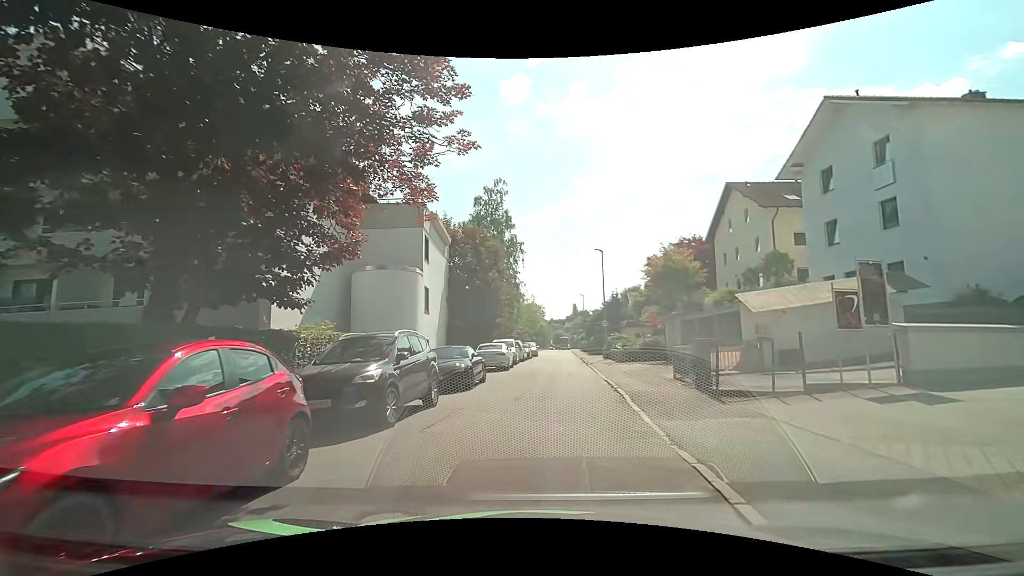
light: Day
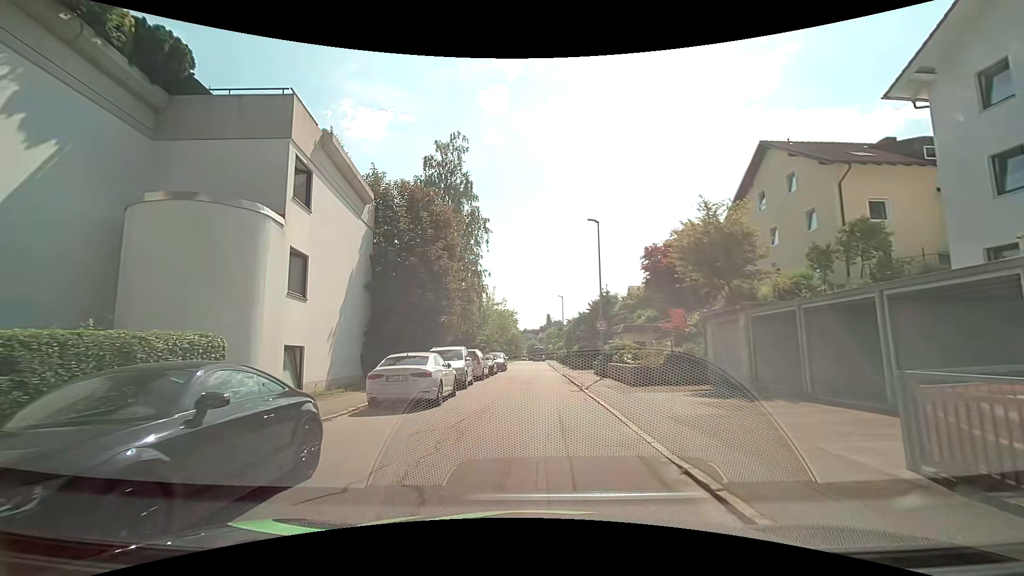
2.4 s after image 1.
(+0.3, +12.0) m; +2°
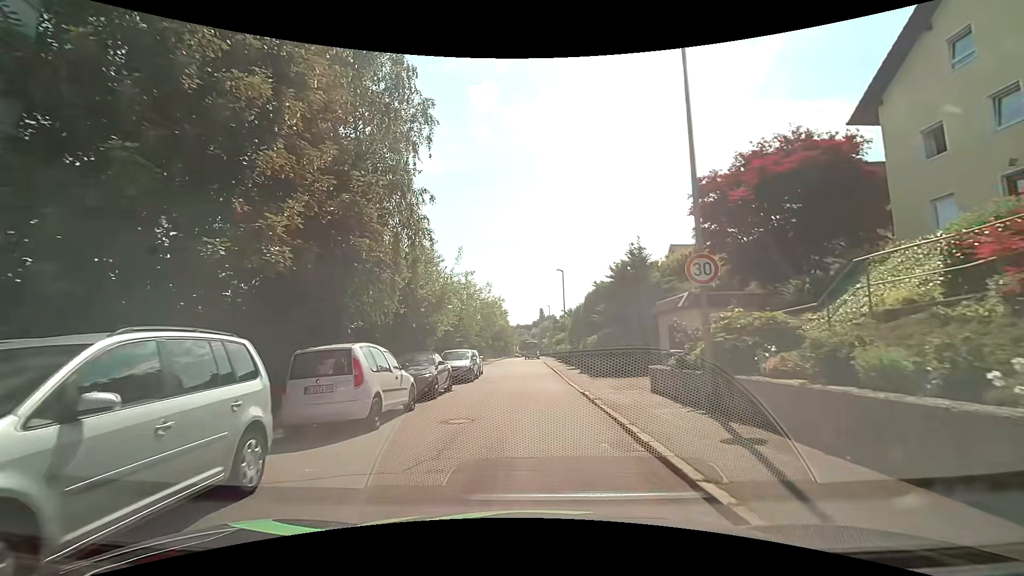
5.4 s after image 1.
(+0.4, +16.6) m; +1°
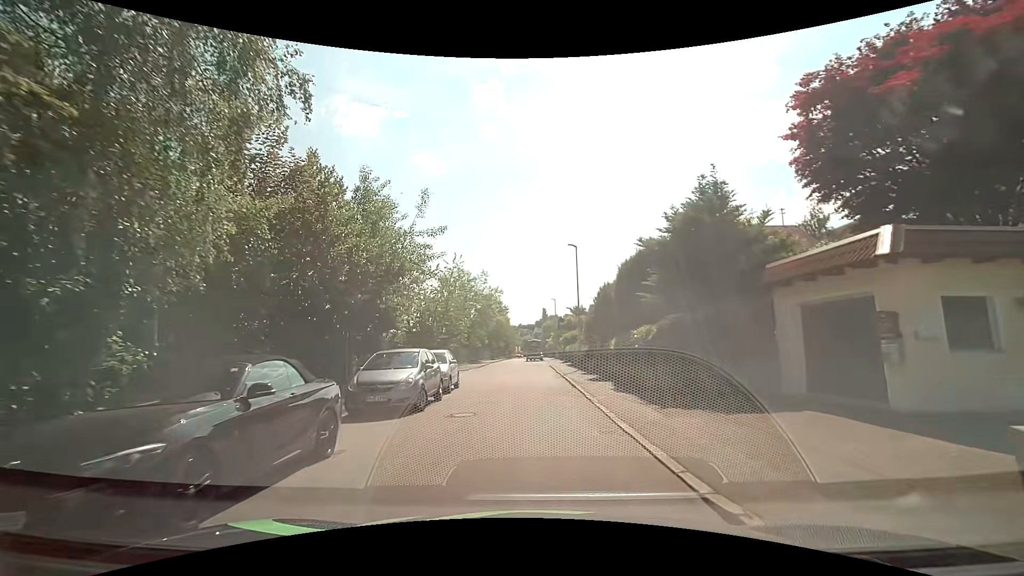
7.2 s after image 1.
(+0.1, +10.7) m; 0°
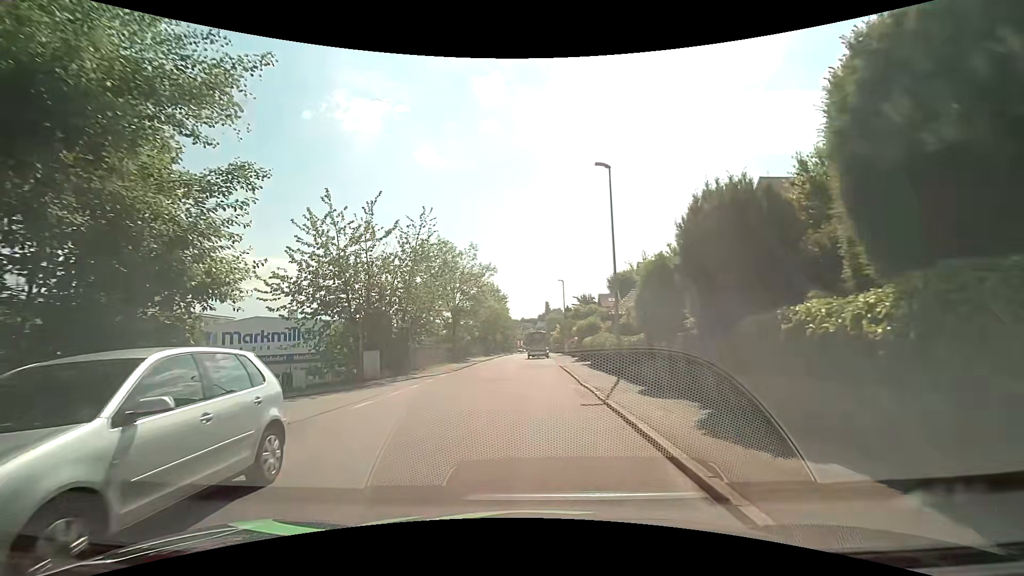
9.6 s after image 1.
(+0.1, +13.7) m; 0°
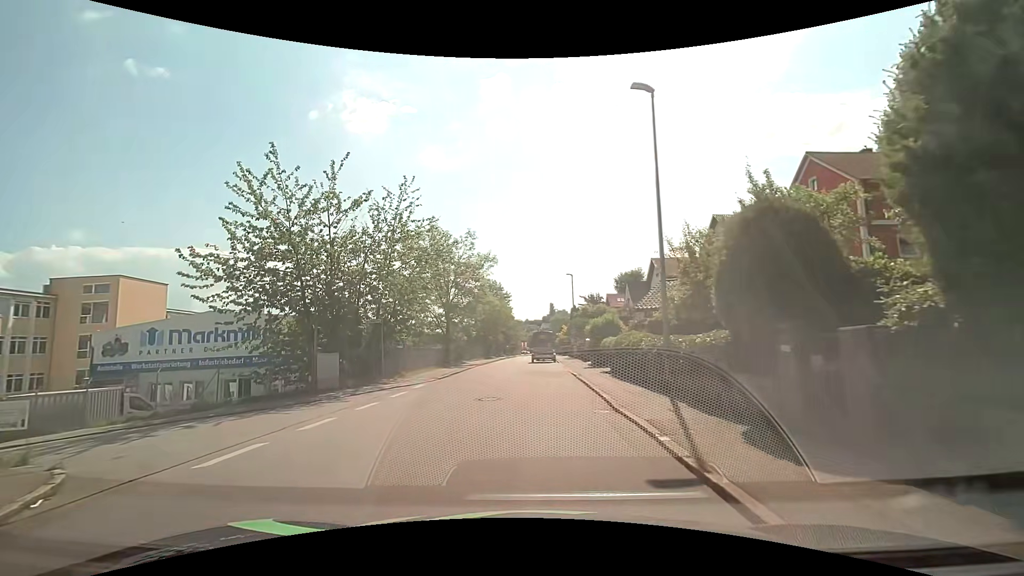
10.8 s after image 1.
(0.0, +6.0) m; 0°
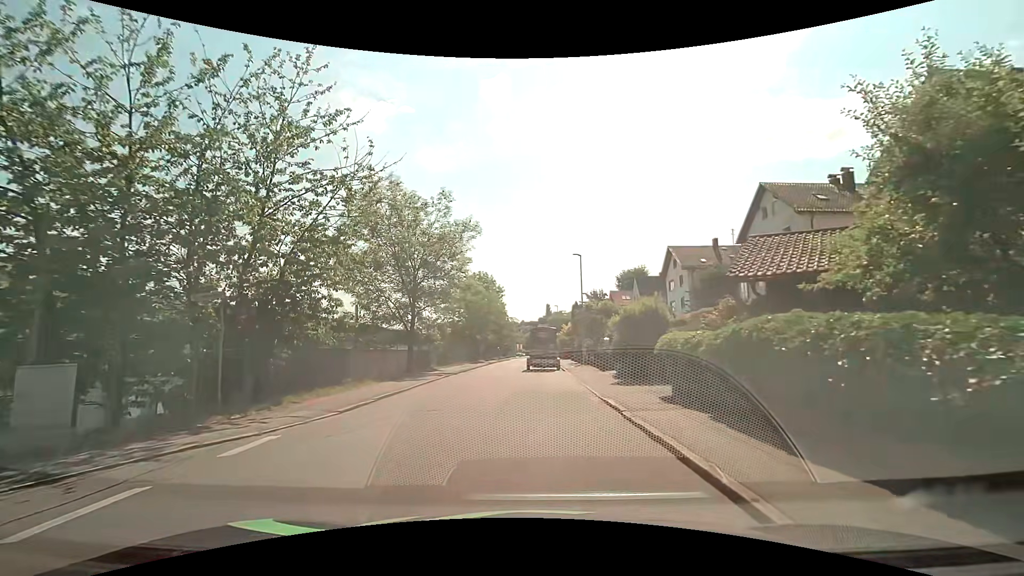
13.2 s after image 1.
(-0.1, +11.4) m; +1°
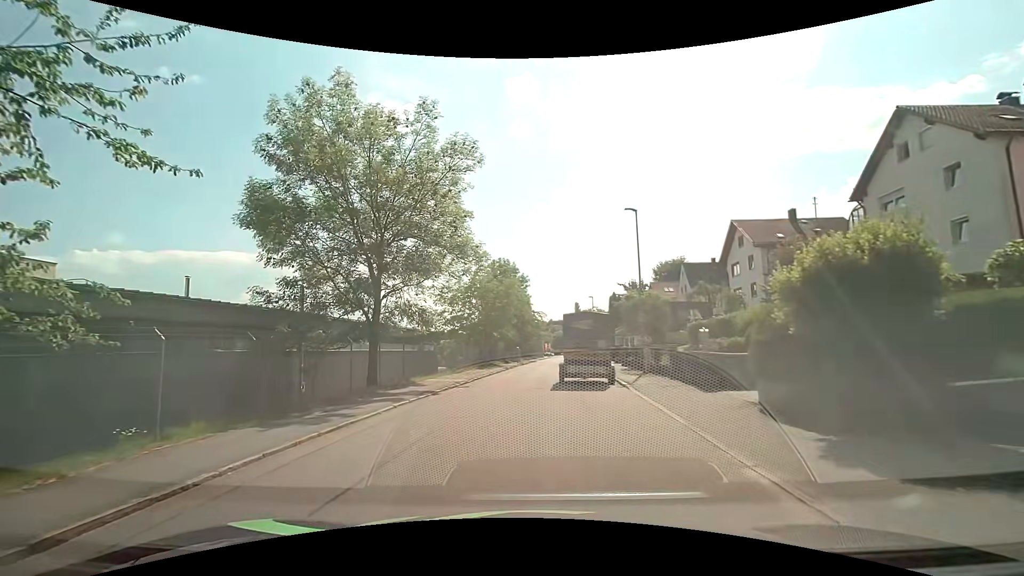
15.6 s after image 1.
(-0.3, +11.9) m; -3°
(-1, +10) (-1, +20) (-1, +30) (0, +40) (0, +50) (+1, +60) (+1, +70) (+2, +80) (+2, +90) (+3, +100) m
